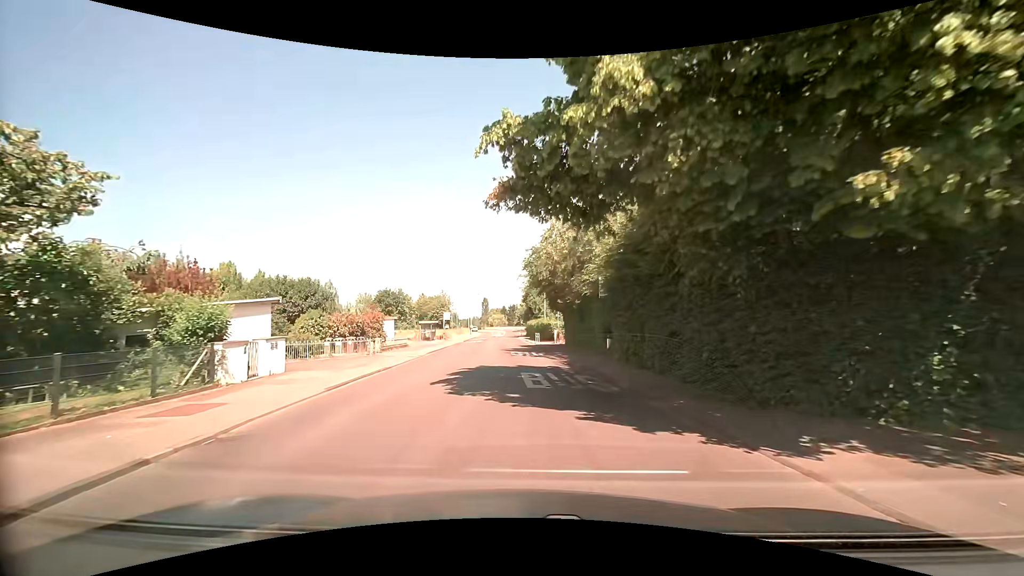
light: Day
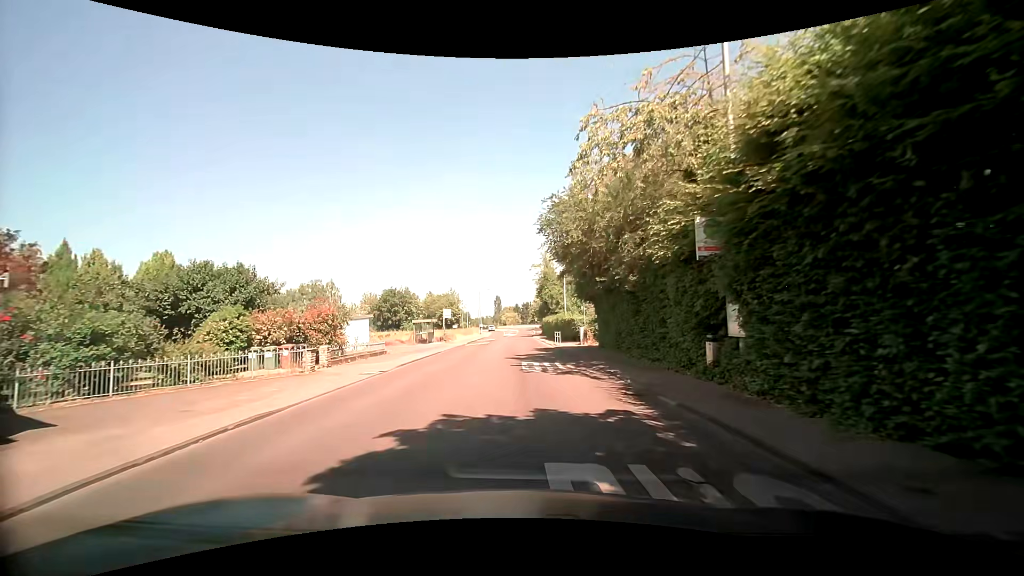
(-0.3, +10.7) m; -3°
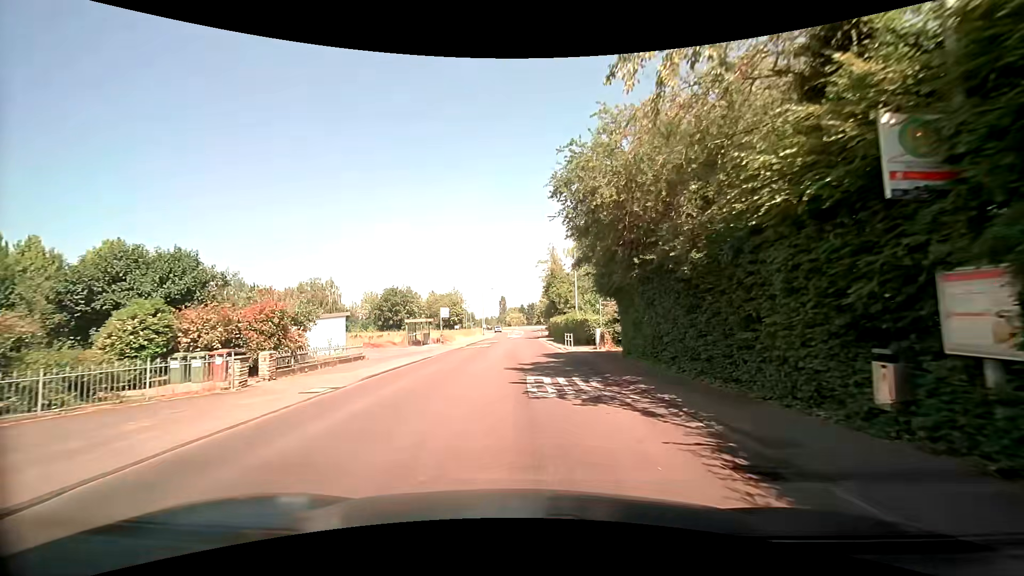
(+0.1, +5.3) m; 0°
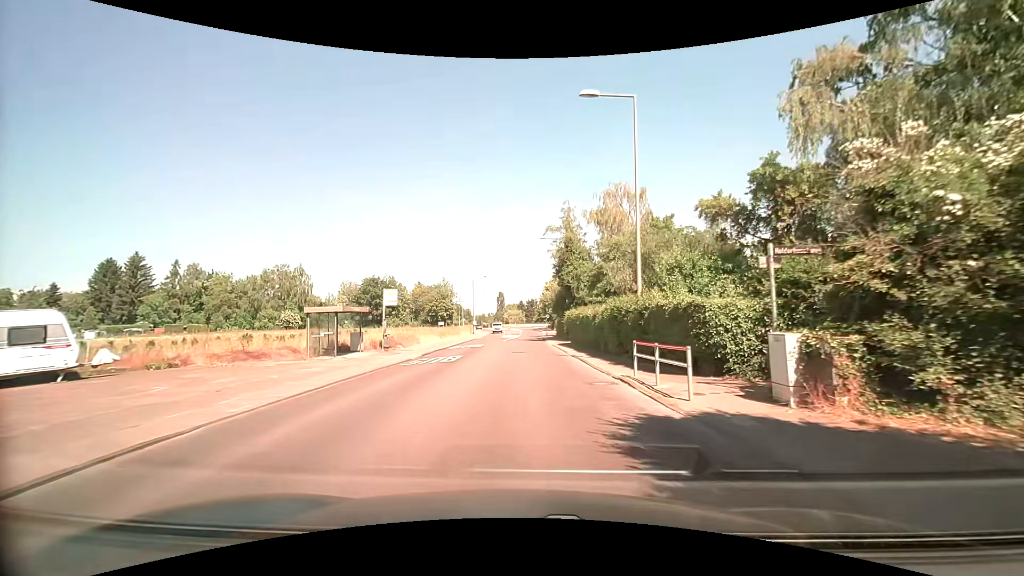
(-0.3, +20.8) m; 0°
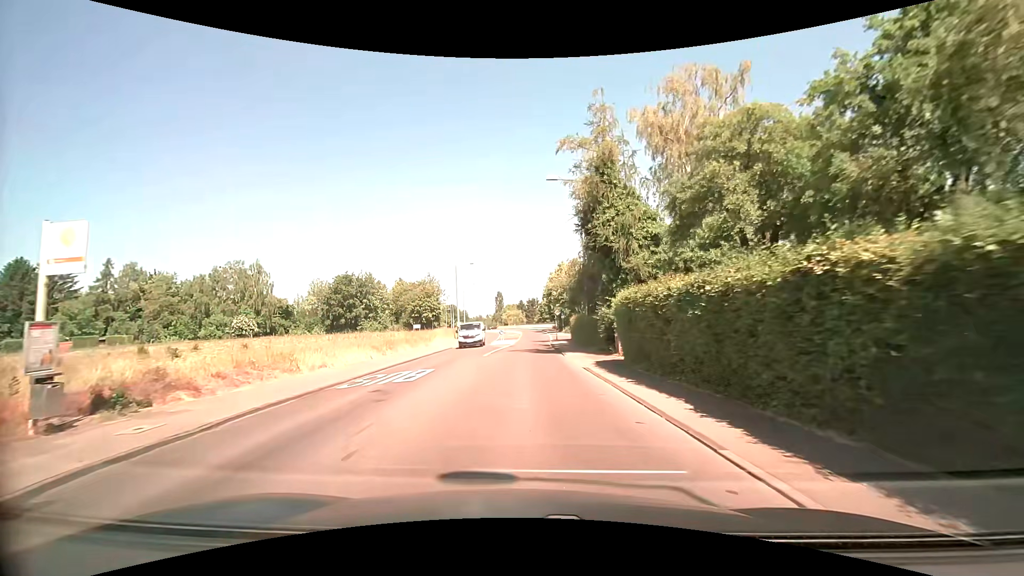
(+0.1, +21.0) m; 0°
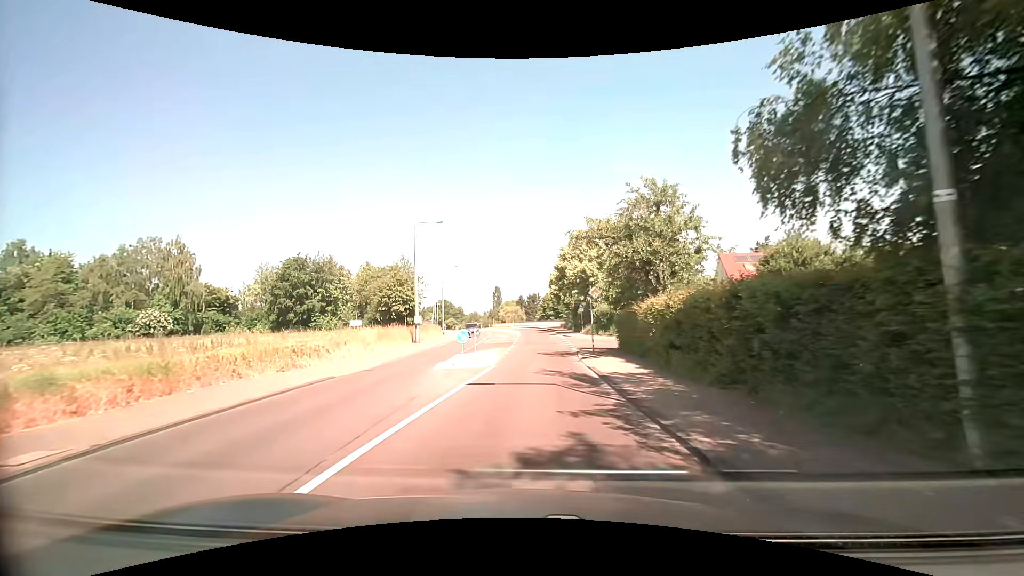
(-0.1, +25.6) m; -1°
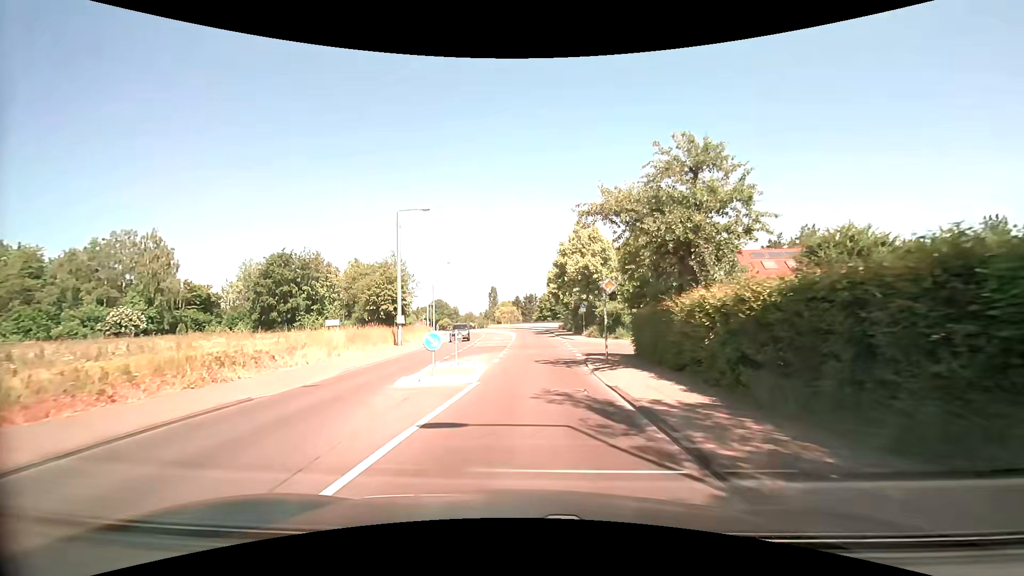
(0.0, +4.6) m; 0°
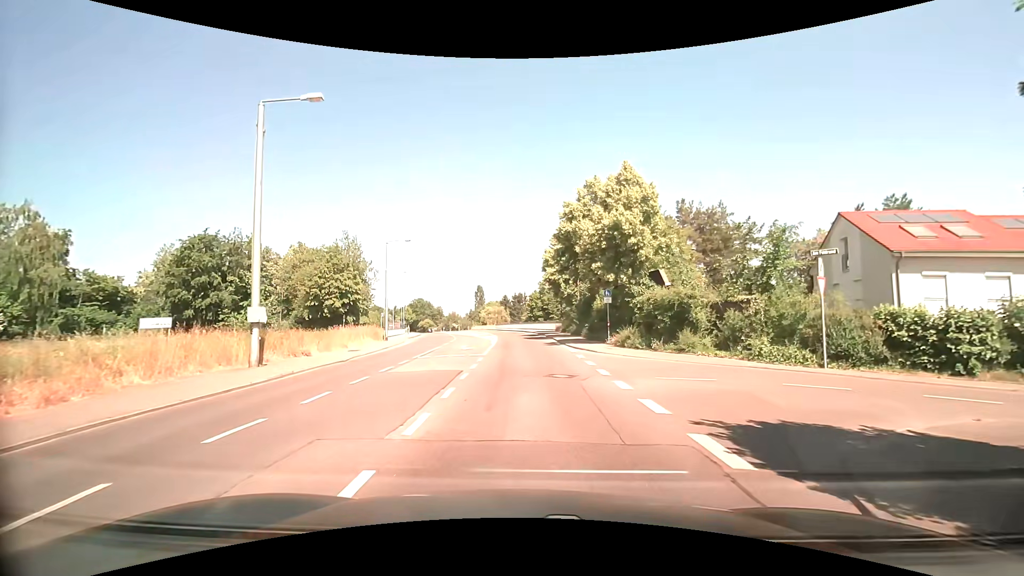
(+0.4, +18.2) m; +3°
